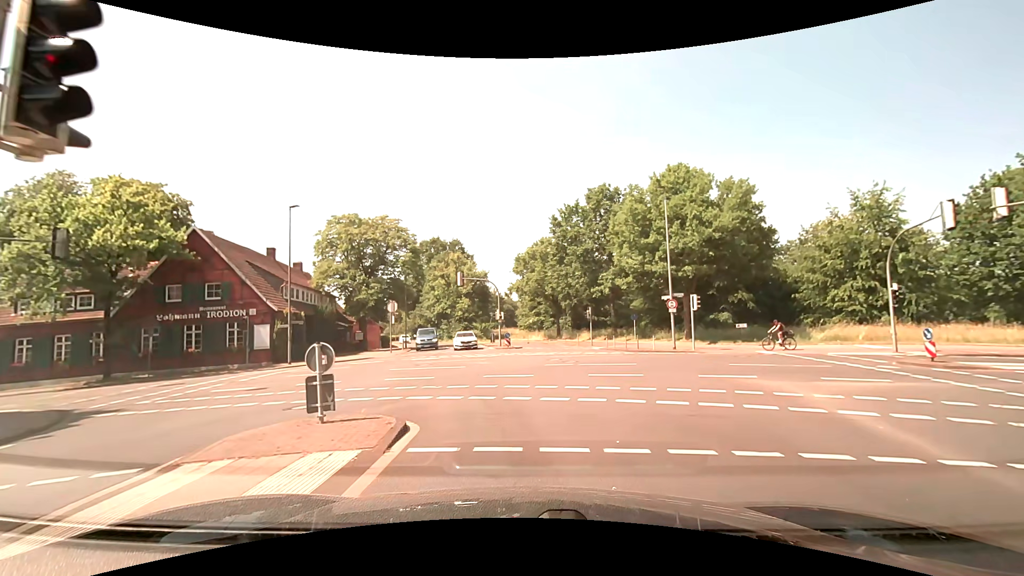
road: secondary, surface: asphalt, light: Day
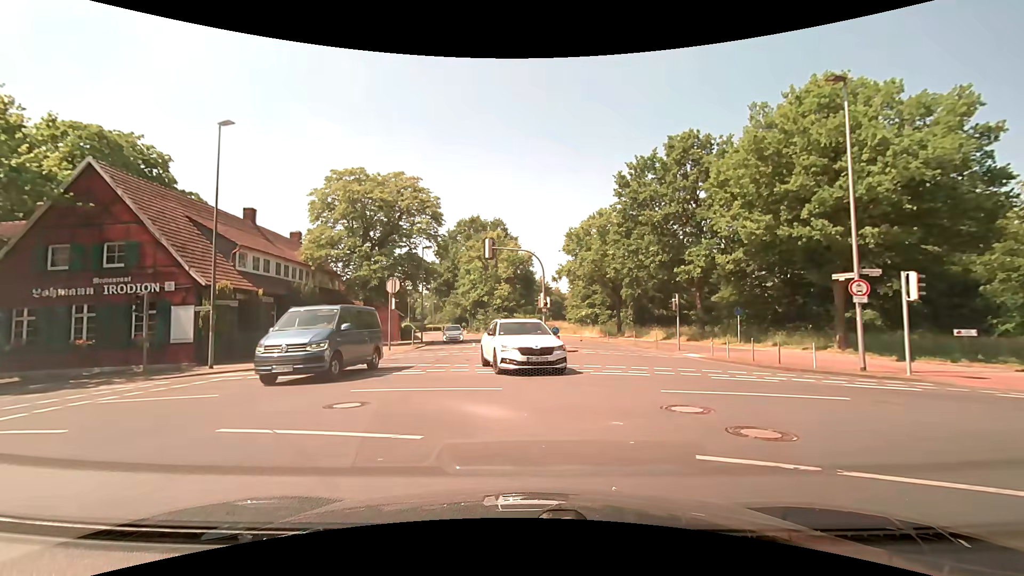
(-0.3, +12.8) m; -7°
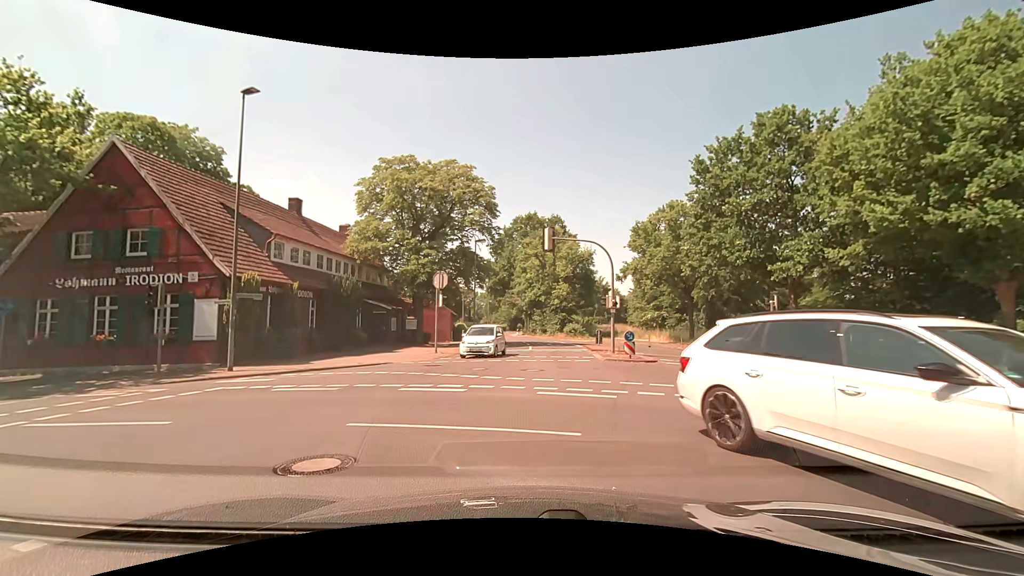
(-0.1, +3.7) m; -4°
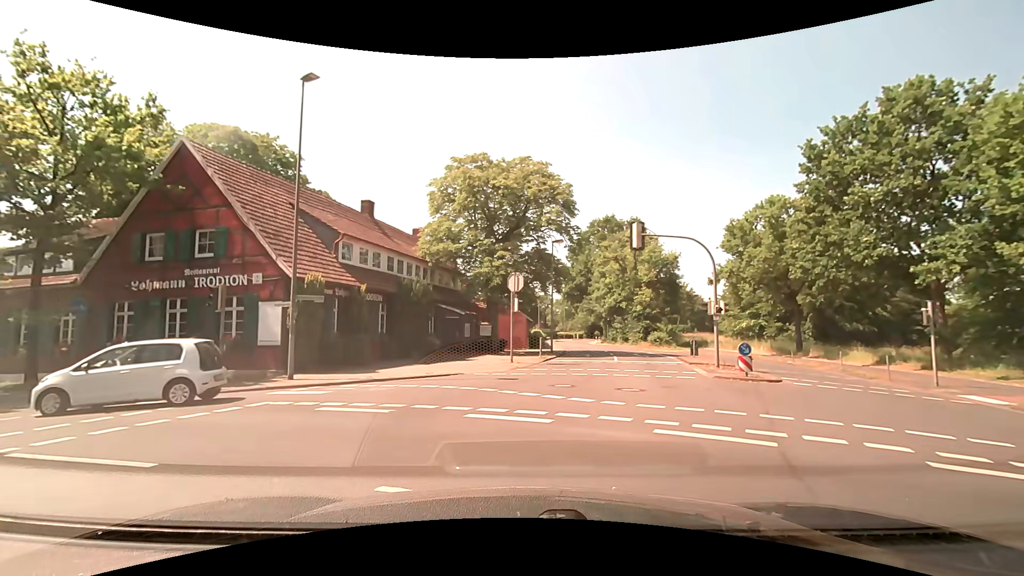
(-0.1, +2.7) m; -7°
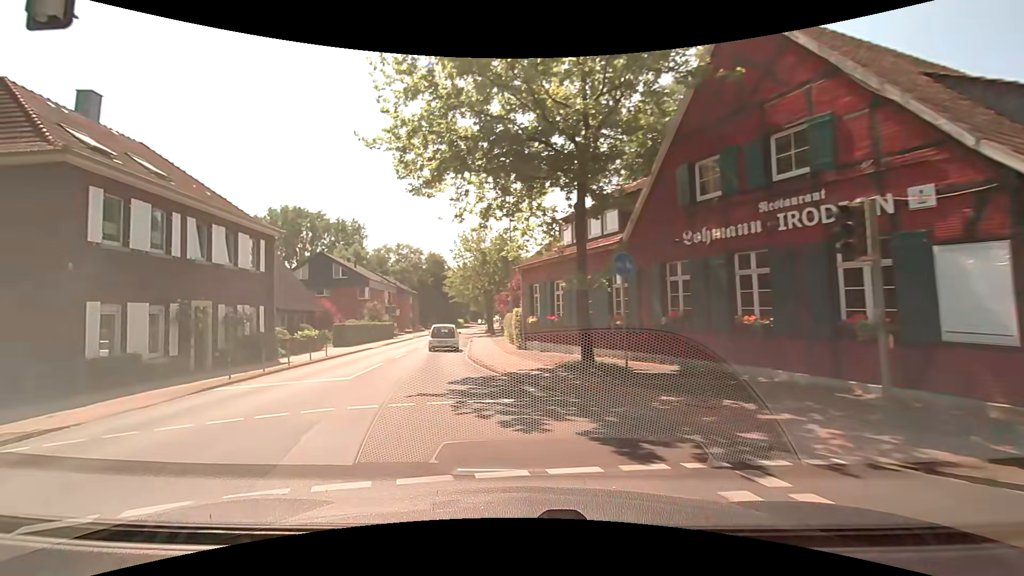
(-5.7, +9.1) m; -55°
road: tertiary
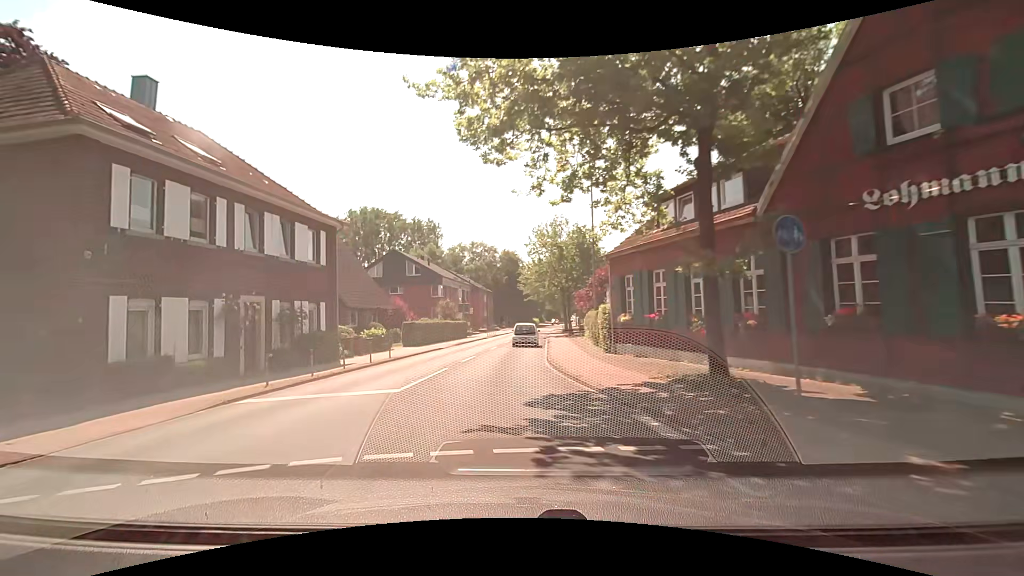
(-0.3, +3.7) m; -9°
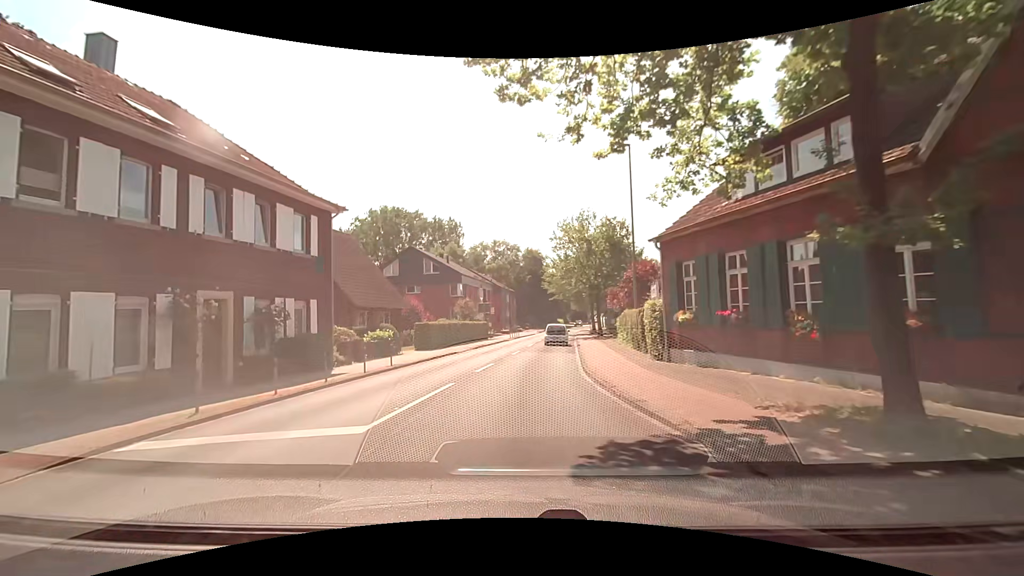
(-0.2, +4.2) m; -3°
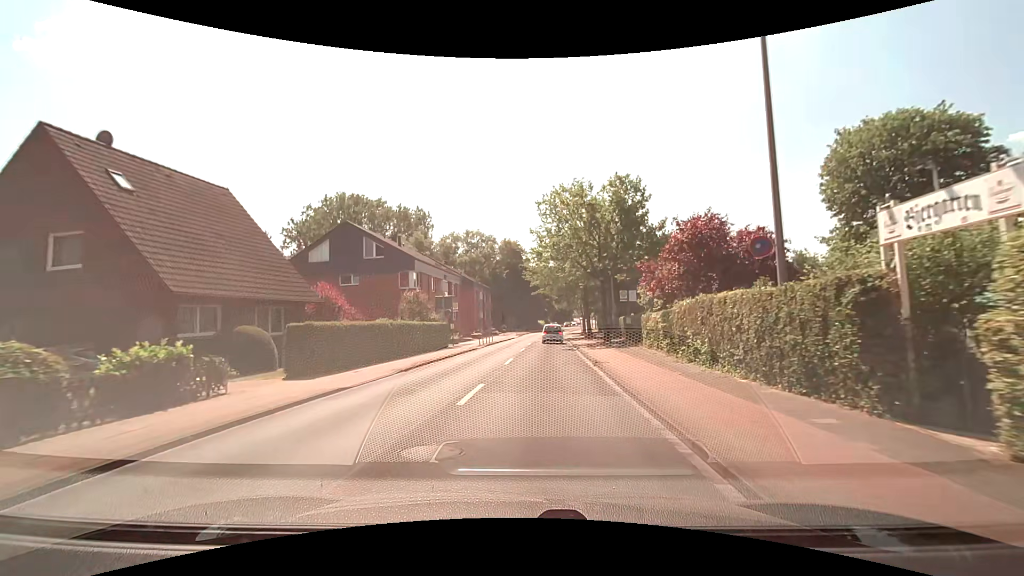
(0.0, +15.5) m; +2°
(0, +10) (+1, +20) (+1, +30) (+2, +40) (+3, +50) (+4, +60) (+4, +70) (+5, +80) (+7, +90) (+8, +100) m
